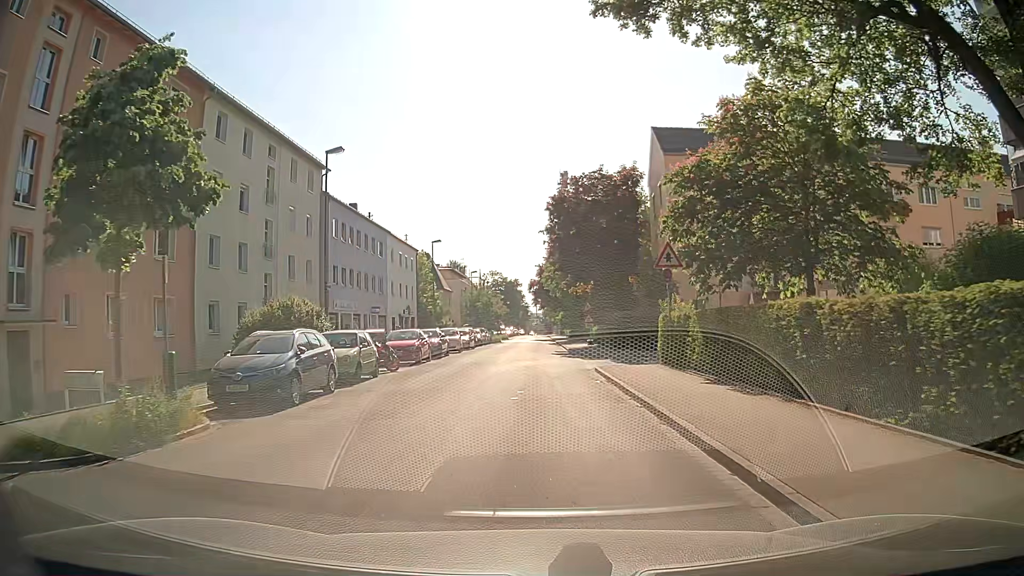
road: residential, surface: asphalt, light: Day
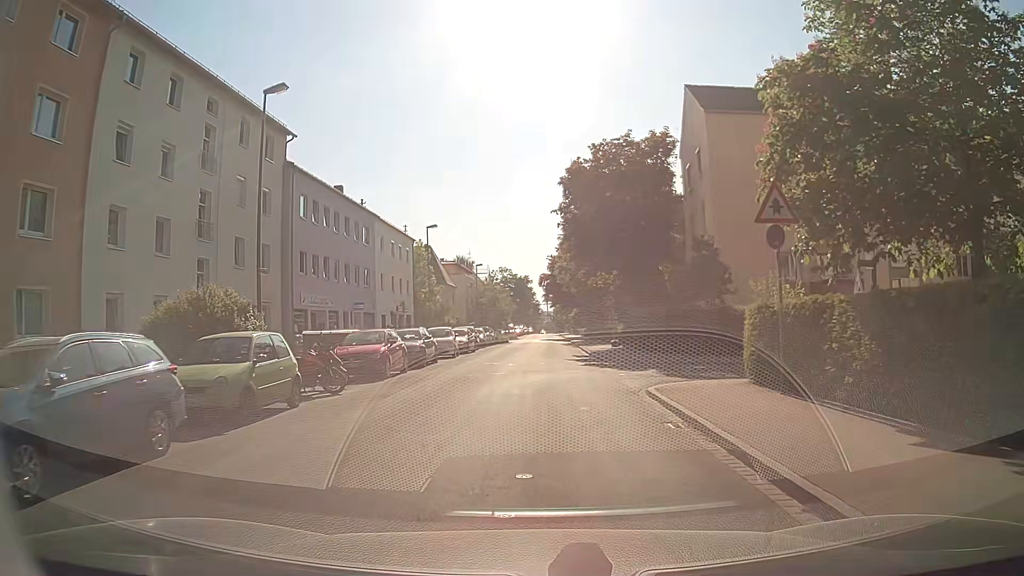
(-0.1, +8.0) m; -2°
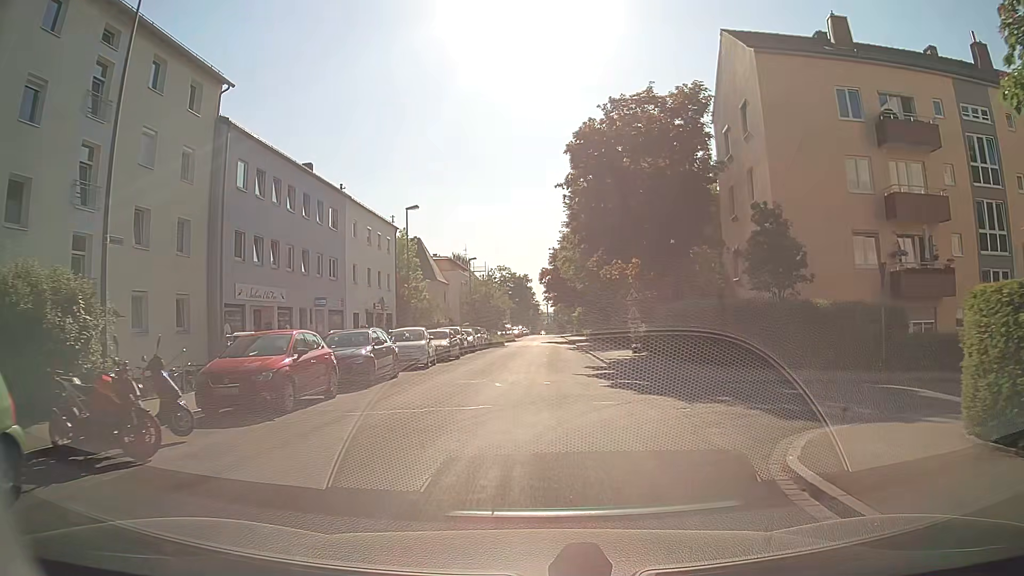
(+0.1, +8.1) m; +1°
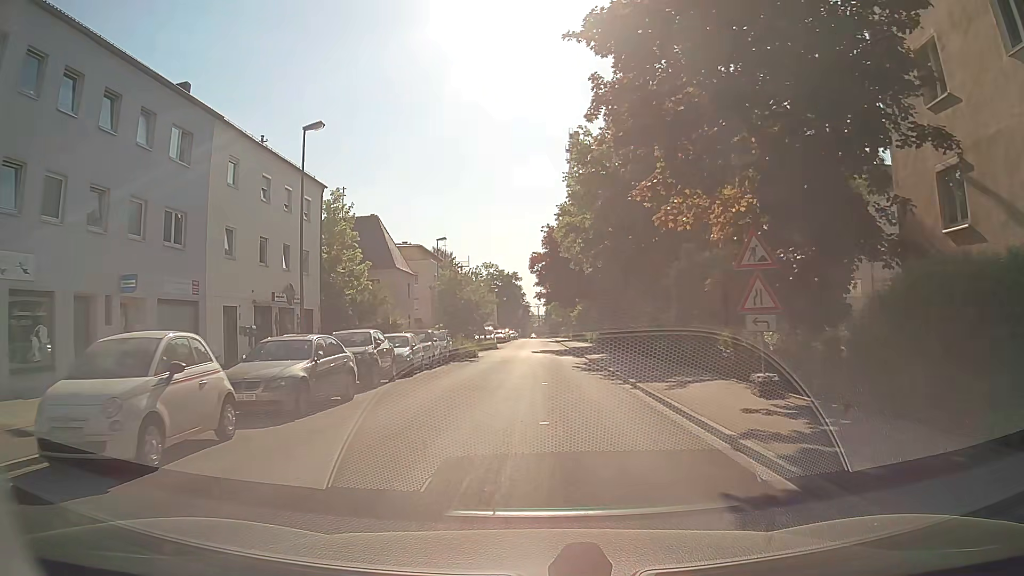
(+0.1, +17.8) m; -1°
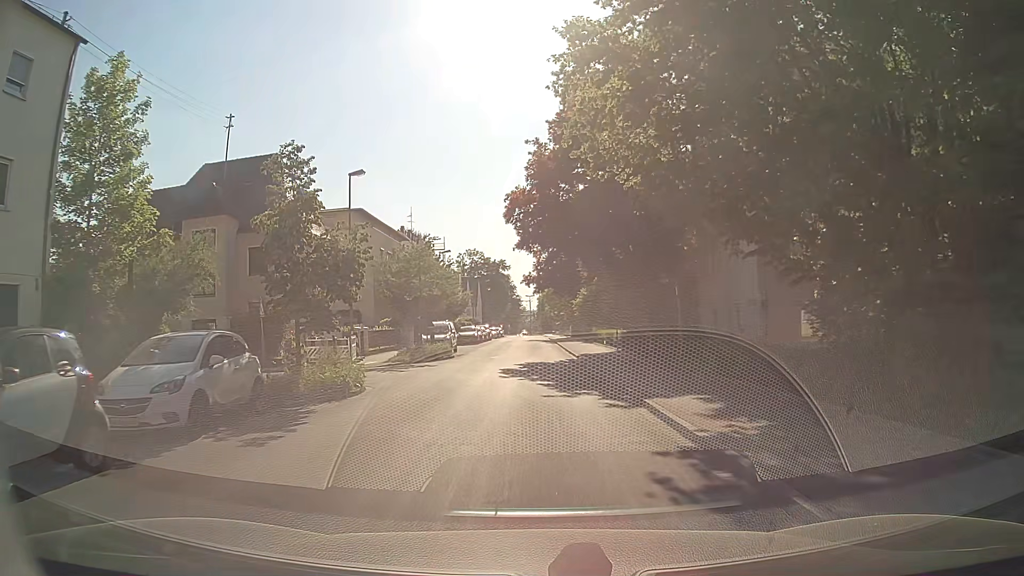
(+1.0, +22.6) m; +1°
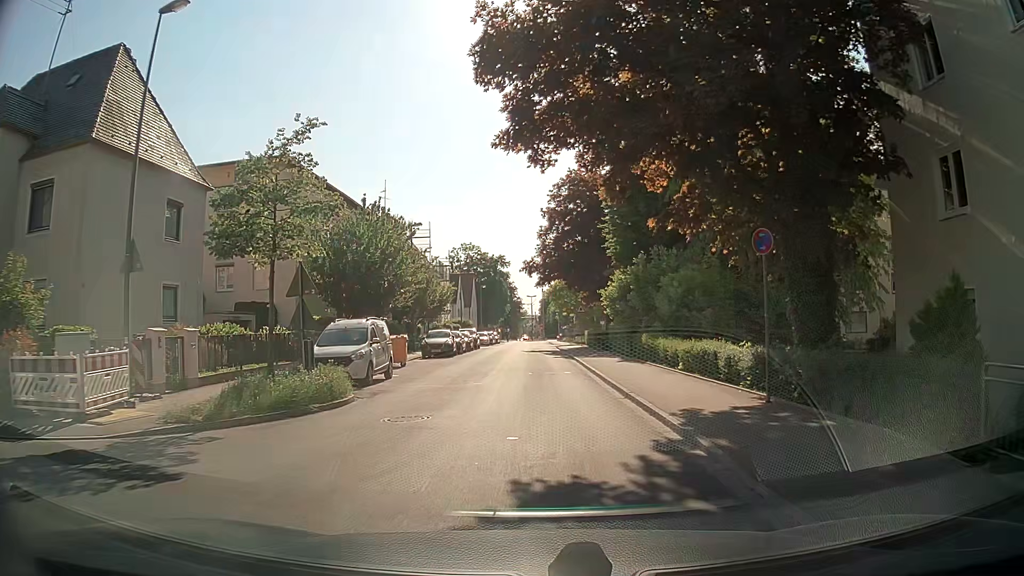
(+0.1, +18.8) m; -1°
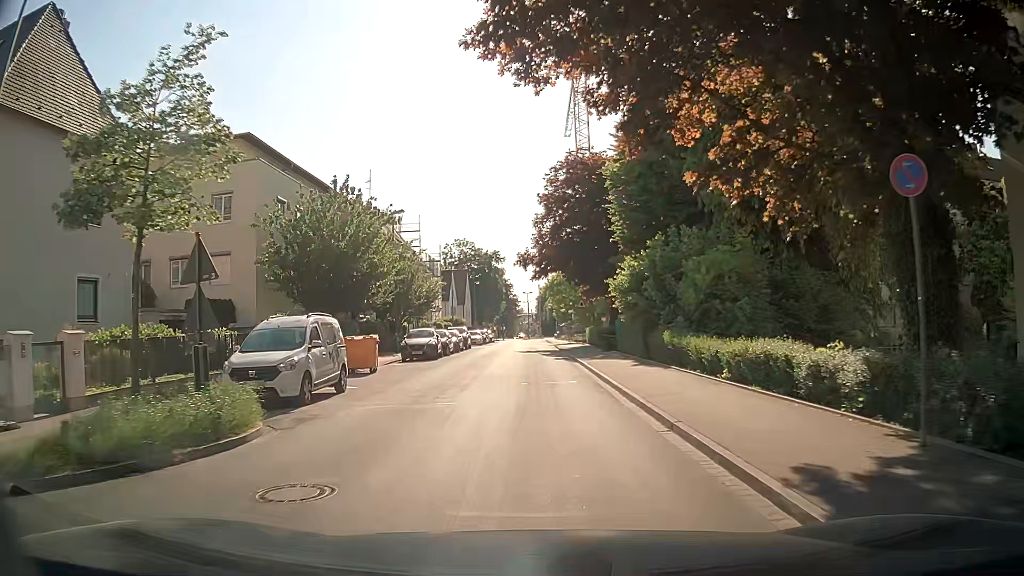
(+0.1, +4.8) m; +1°
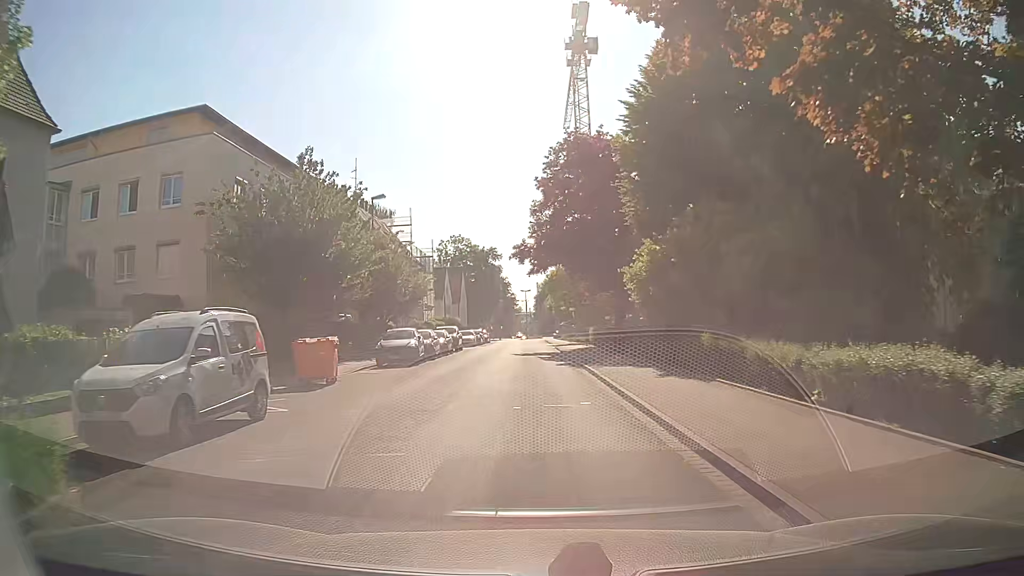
(+0.1, +4.9) m; +1°
(0, +10) (0, +20) (0, +30) (-1, +40) (-1, +50) (-1, +60) (-1, +70) (-1, +80) (-1, +90) (-2, +100) m
